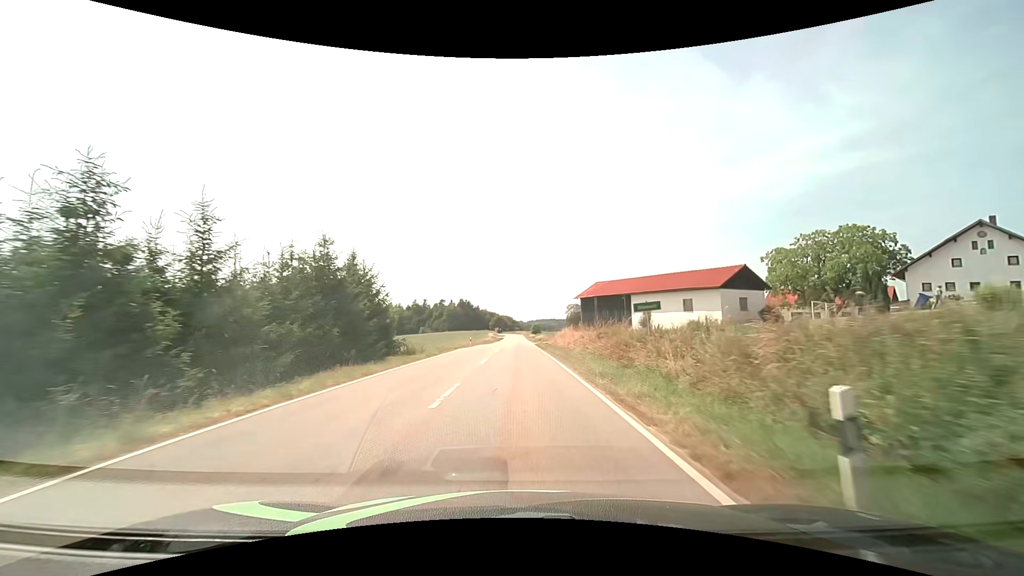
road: tertiary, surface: asphalt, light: Day
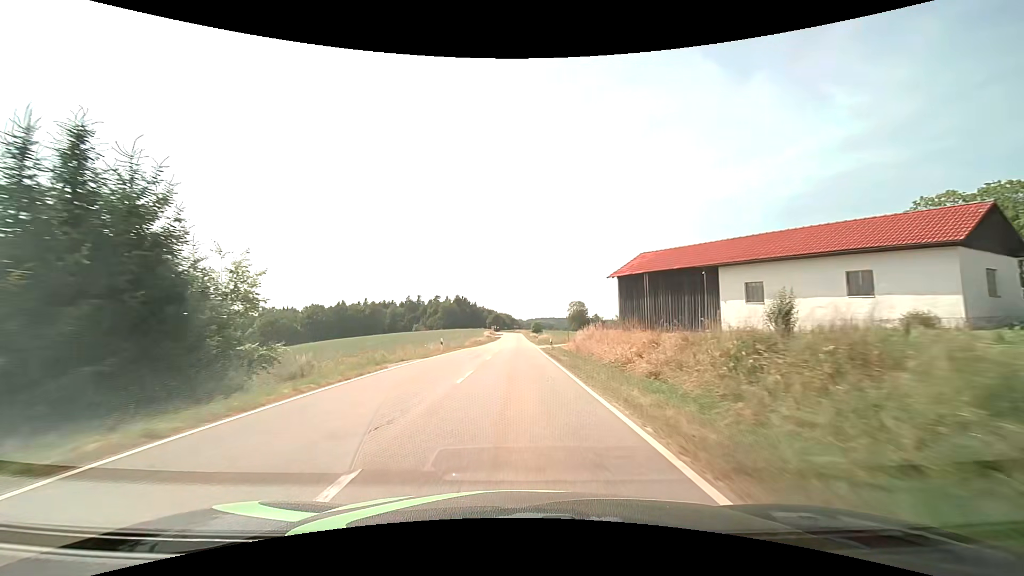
(+0.1, +20.1) m; 0°
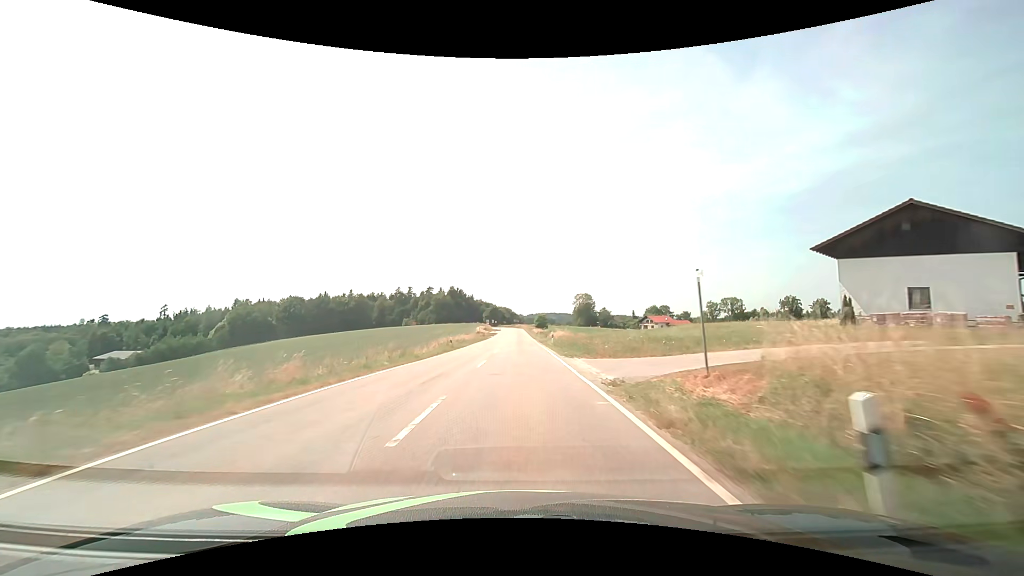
(-0.1, +30.8) m; 0°
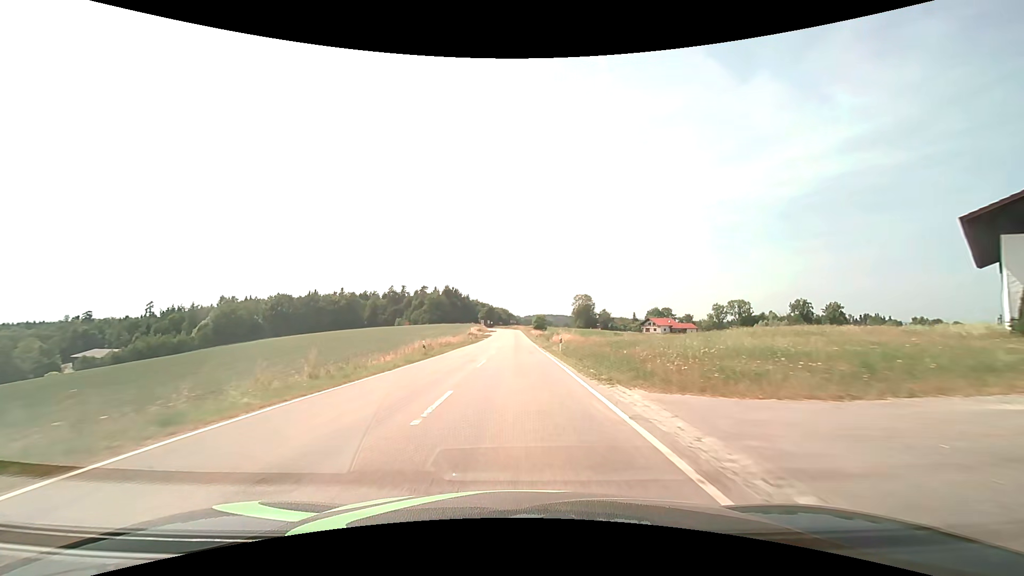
(+0.1, +10.5) m; 0°
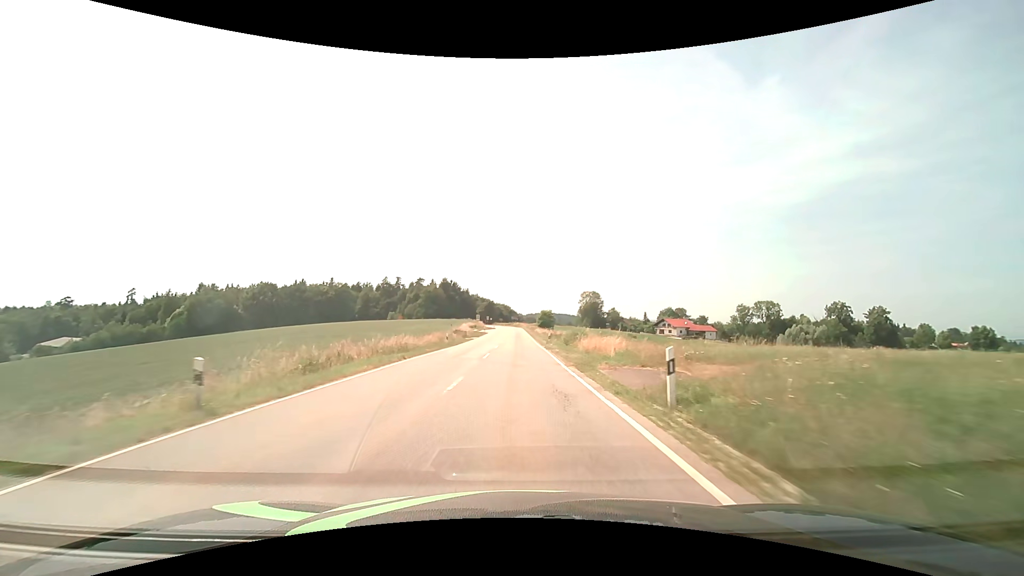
(+0.1, +21.3) m; 0°
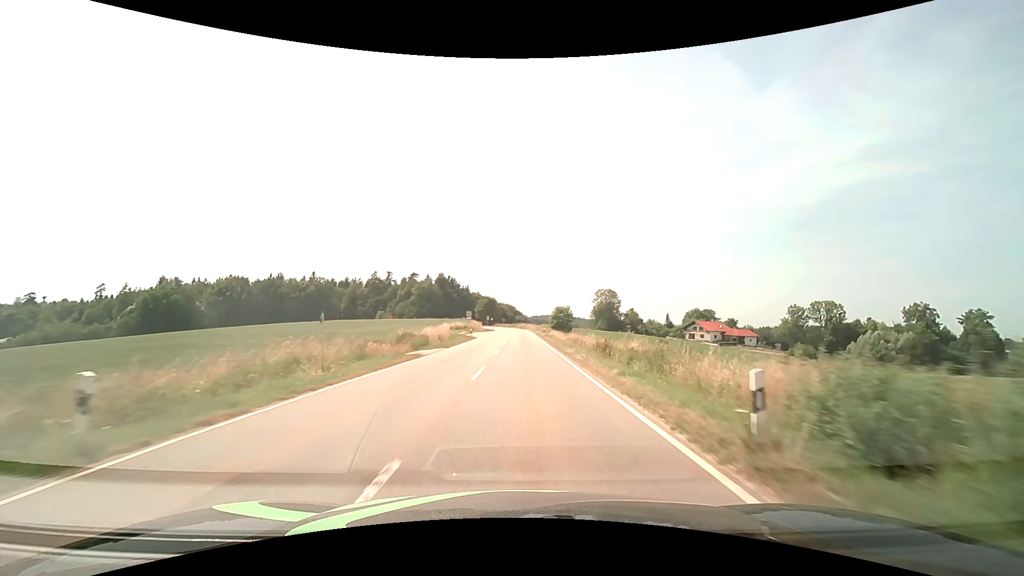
(-0.3, +32.6) m; -1°
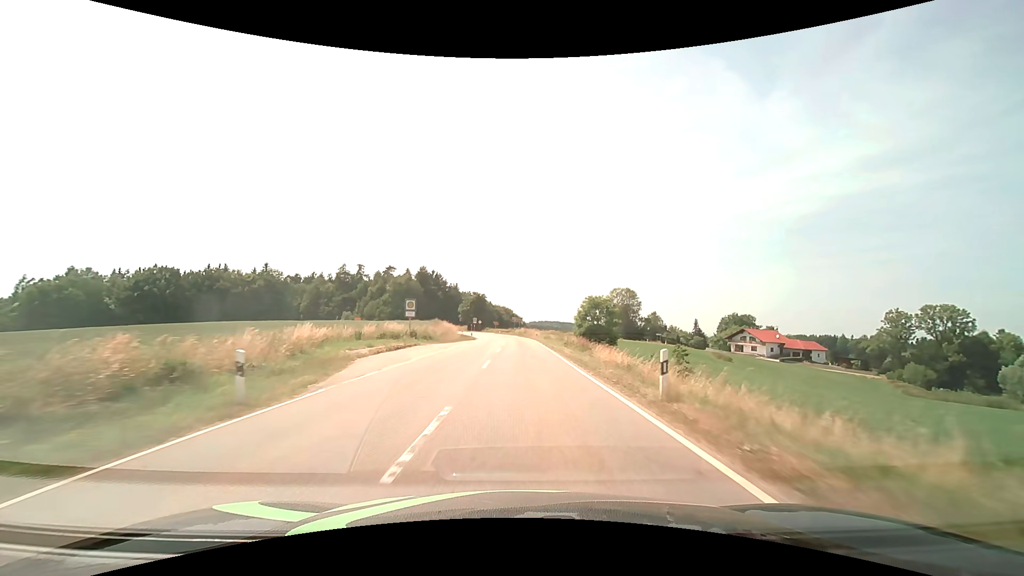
(+0.1, +44.0) m; 0°
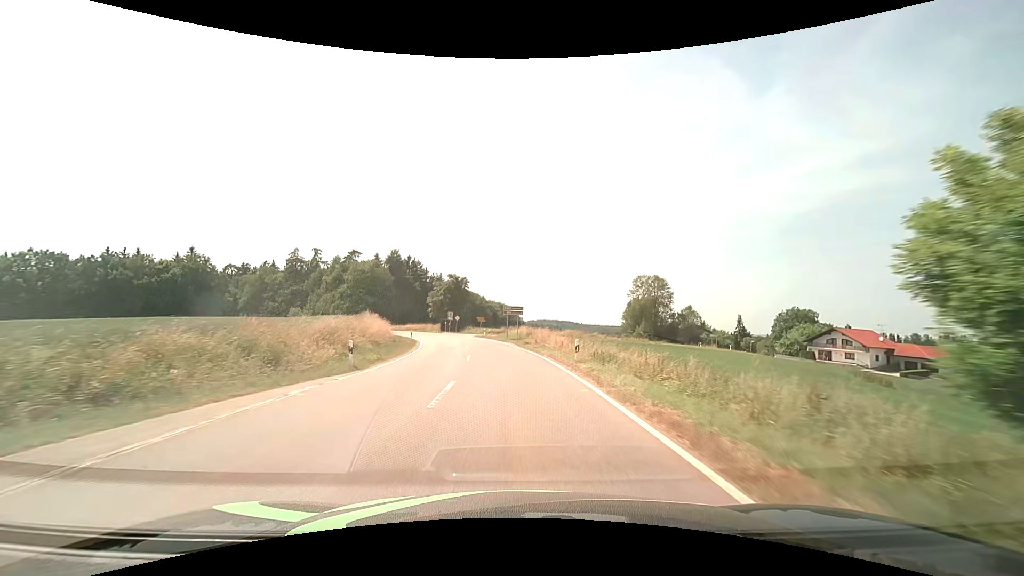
(+0.2, +43.6) m; 0°
(0, +10) (0, +20) (-1, +30) (-2, +40) (-4, +50) (-7, +59) (-10, +69) (-14, +78) (-18, +87) (-23, +96) m
